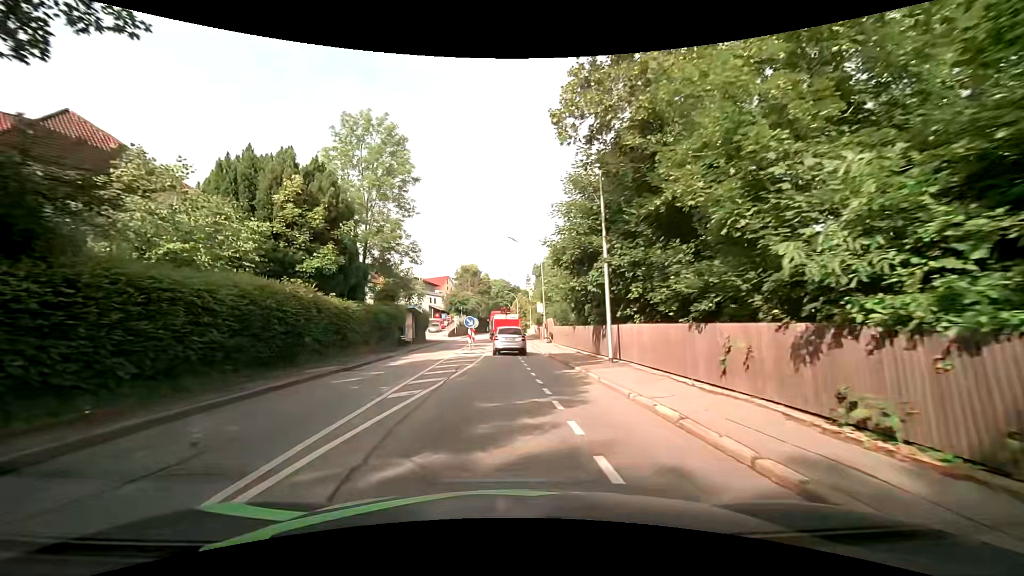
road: tertiary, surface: asphalt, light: Day
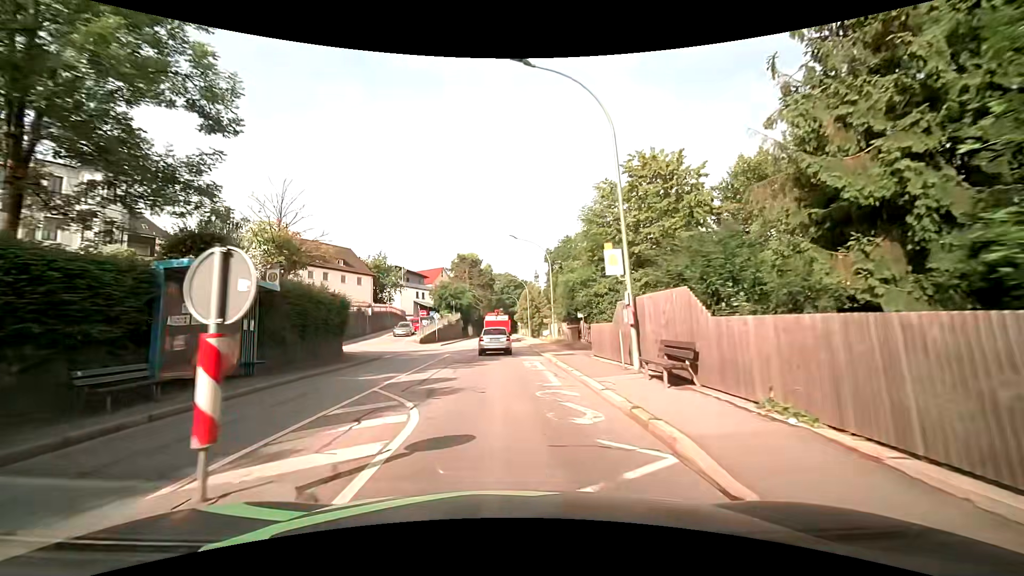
(+0.1, +28.8) m; -1°
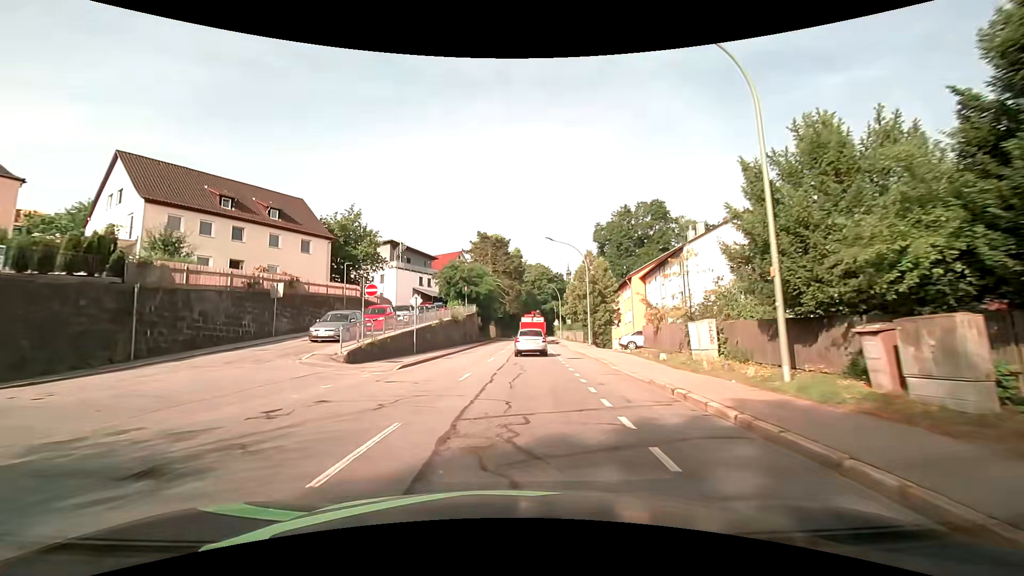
(-1.4, +30.1) m; -4°
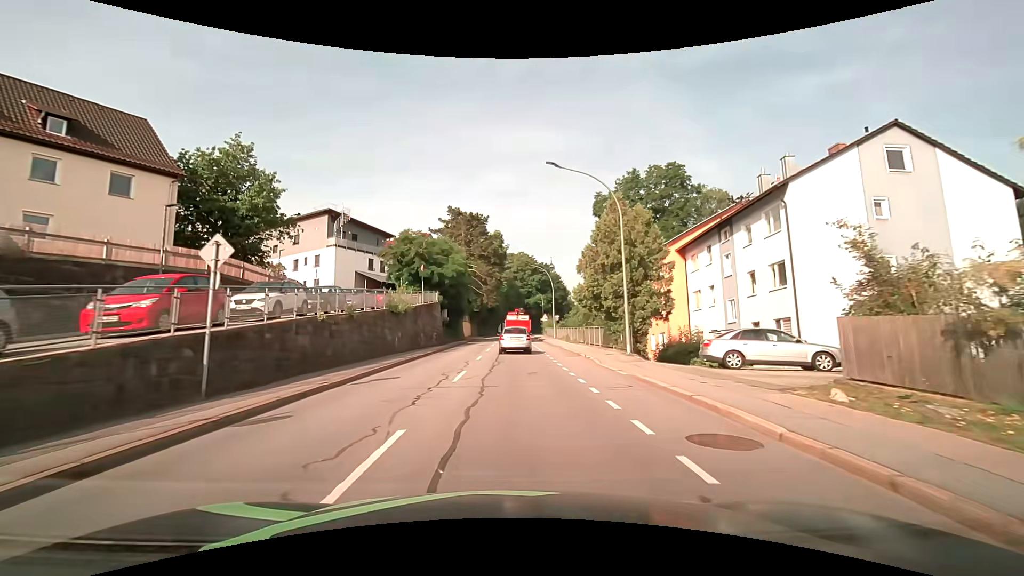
(+0.5, +18.5) m; +2°
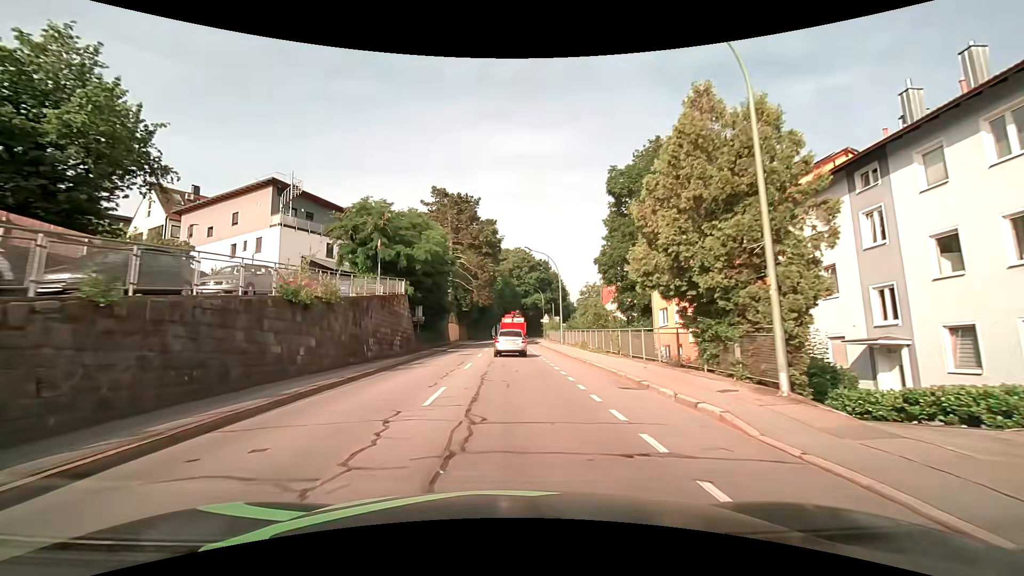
(+0.1, +12.8) m; +1°
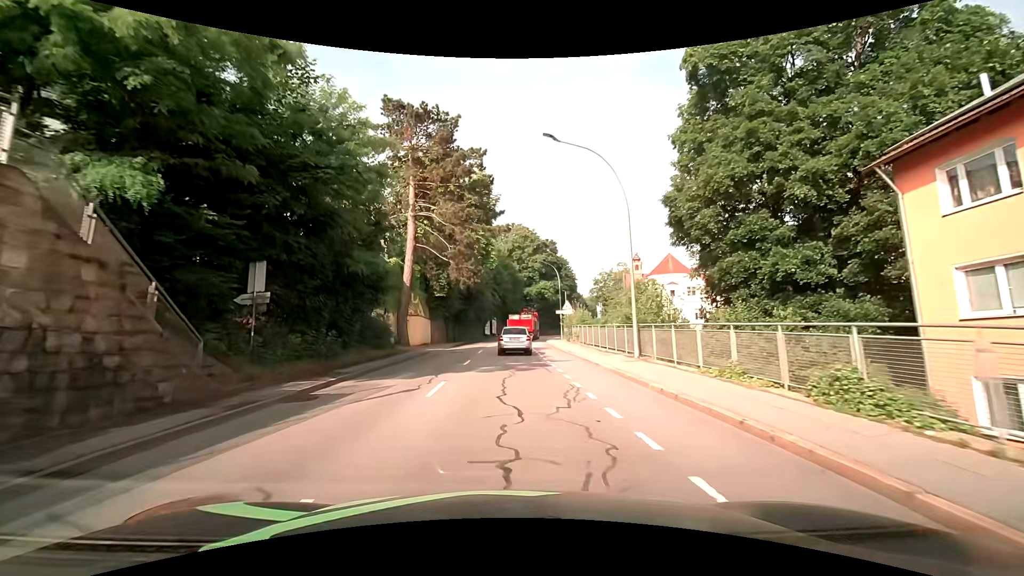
(0.0, +26.1) m; 0°
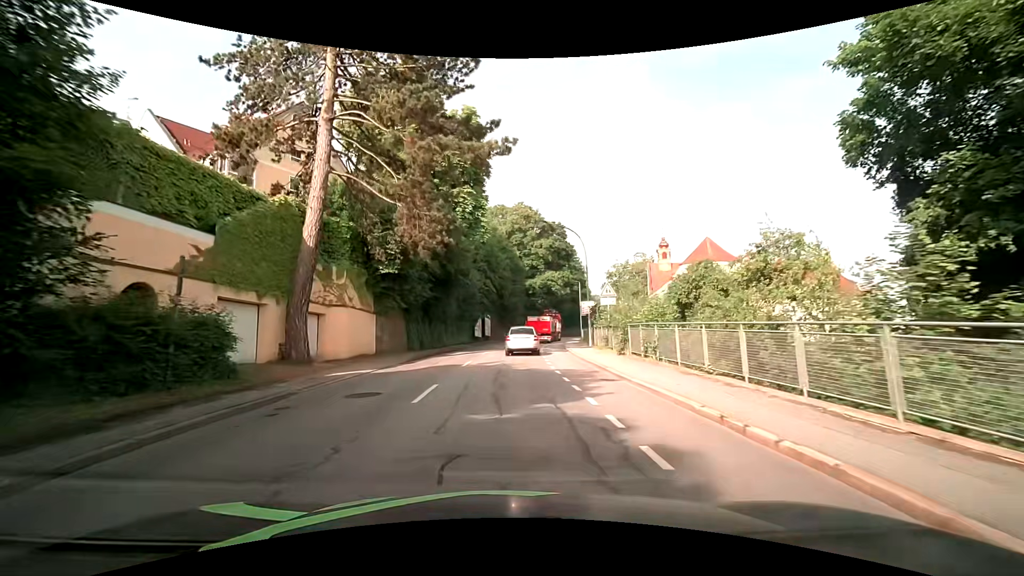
(+0.1, +18.9) m; 0°
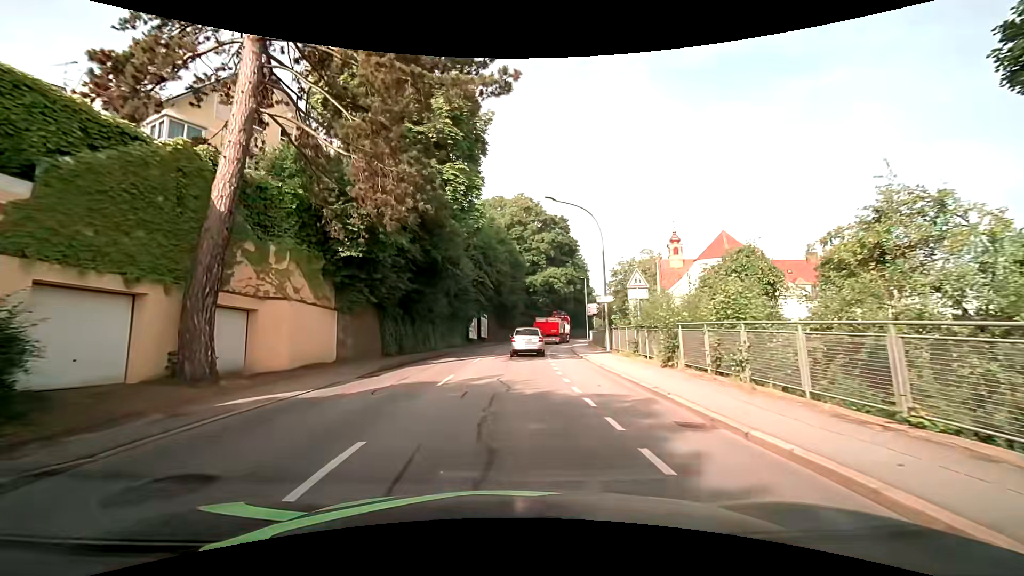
(0.0, +6.2) m; +1°
(0, +10) (0, +20) (+1, +30) (+2, +40) (+3, +50) (+5, +60) (+7, +69) (+9, +79) (+12, +89) (+15, +98) m
